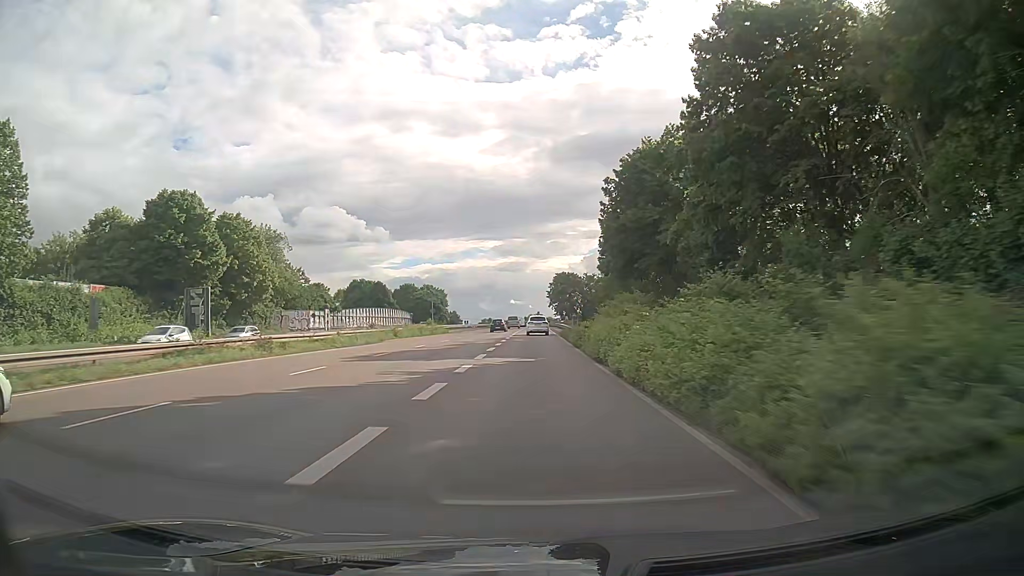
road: trunk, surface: asphalt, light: Day
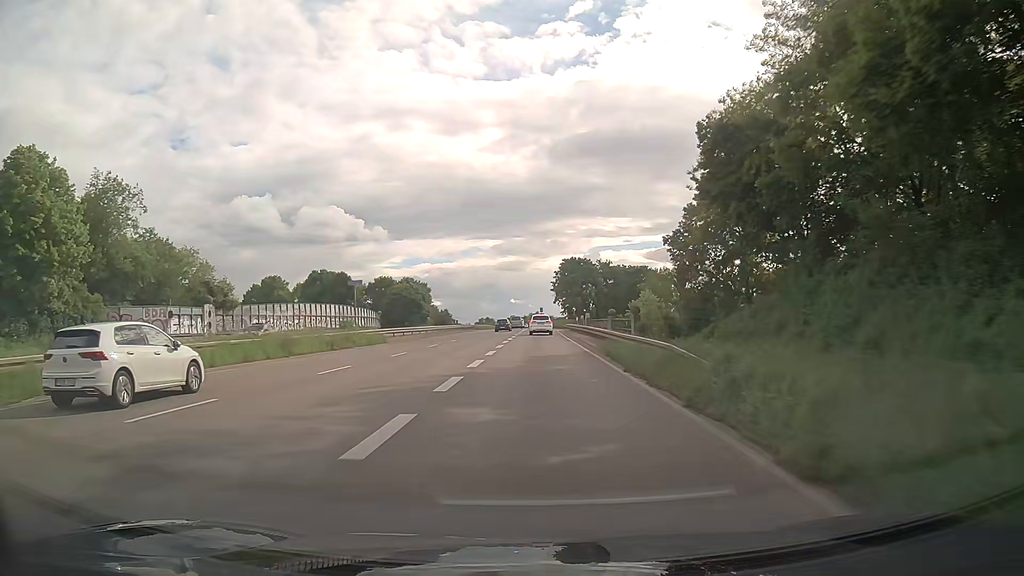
(+0.1, +34.7) m; 0°
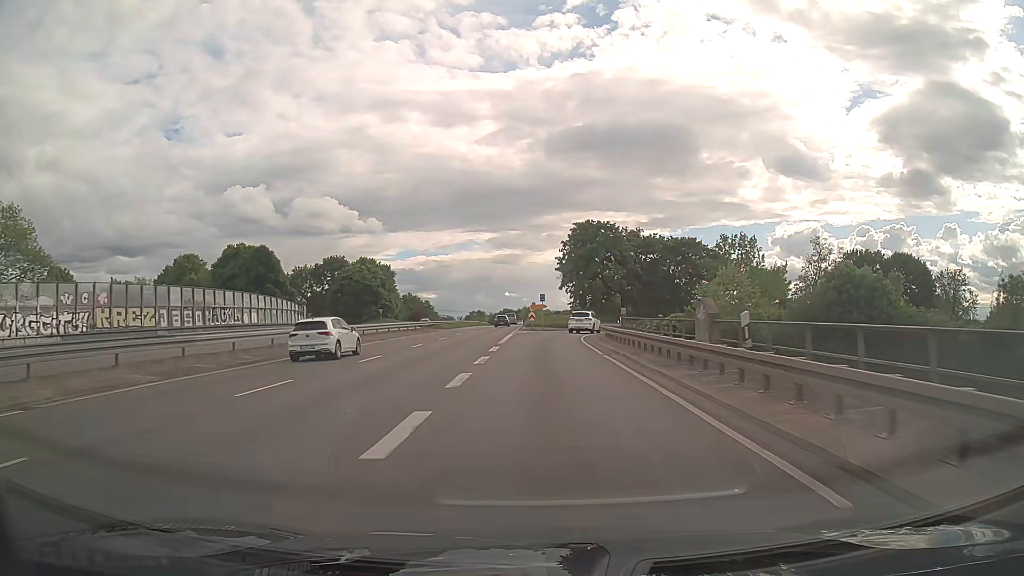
(+0.1, +41.4) m; 0°
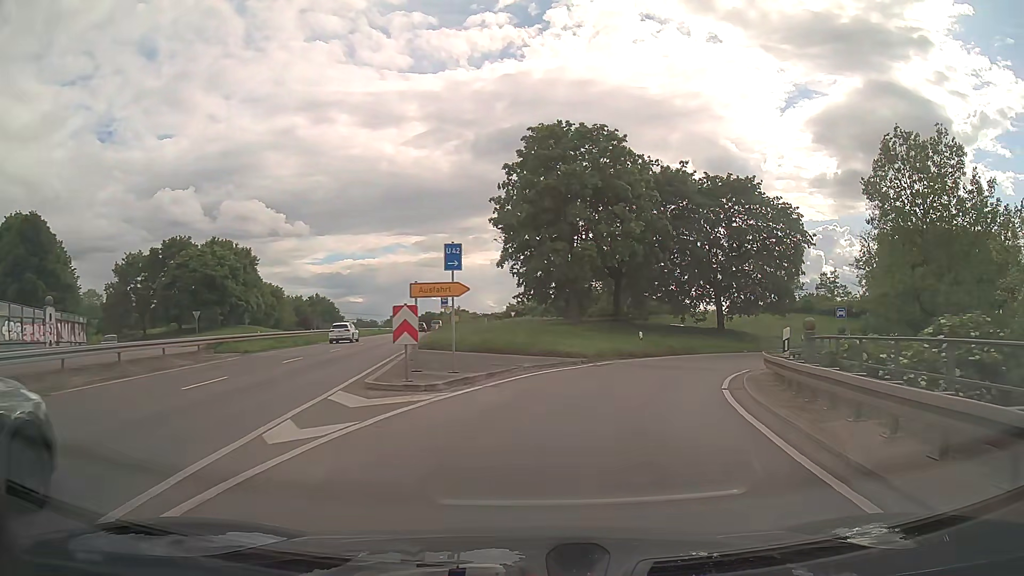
(+1.1, +41.8) m; +6°
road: trunk_link
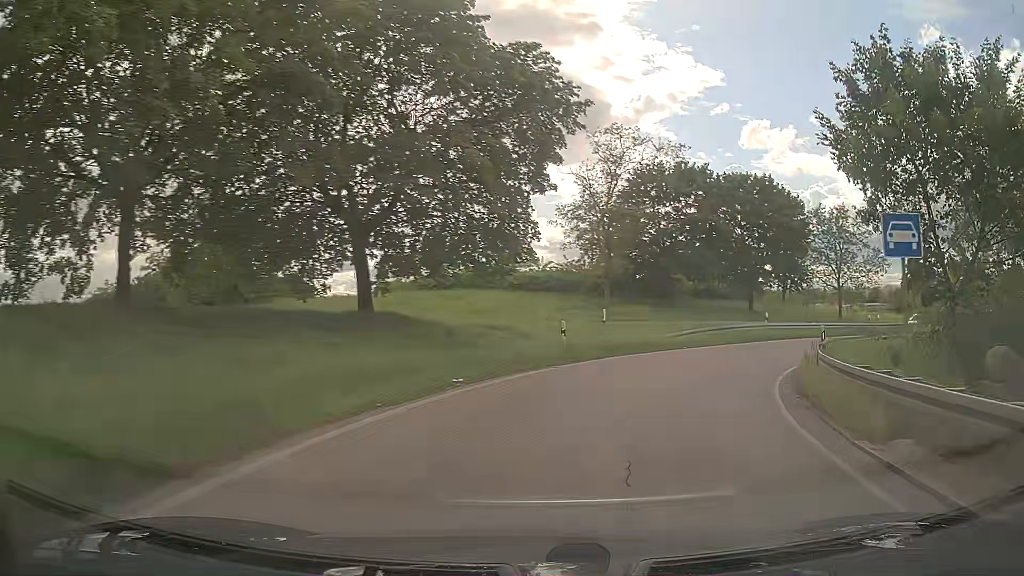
(+6.8, +27.0) m; +32°
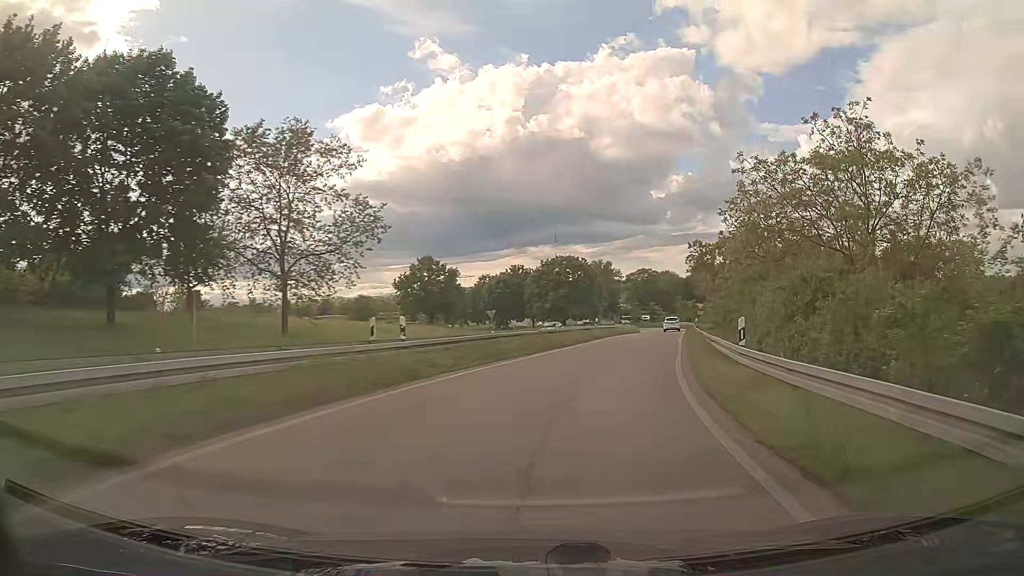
(+14.3, +31.6) m; +47°
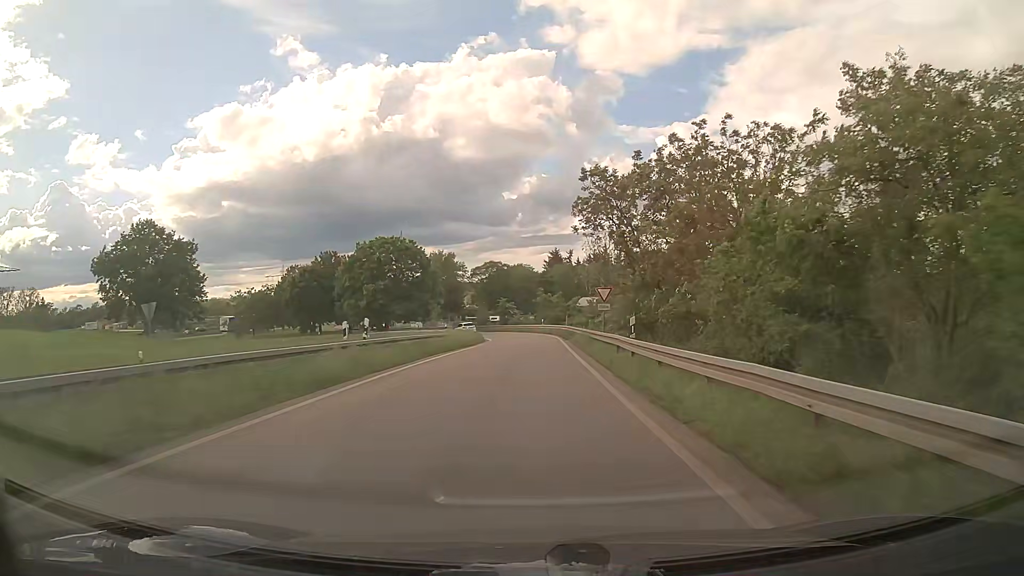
(+5.0, +31.5) m; +12°
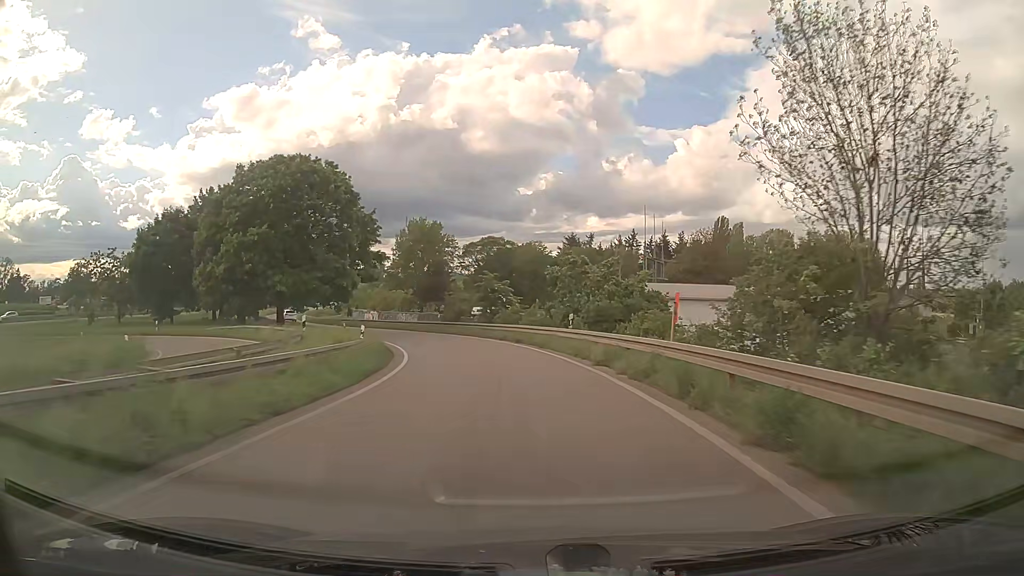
(+0.1, +44.3) m; -1°
(0, +10) (-1, +20) (-3, +30) (-5, +39) (-9, +49) (-13, +58) (-19, +66) (-24, +75) (-29, +83) (-34, +92) m
